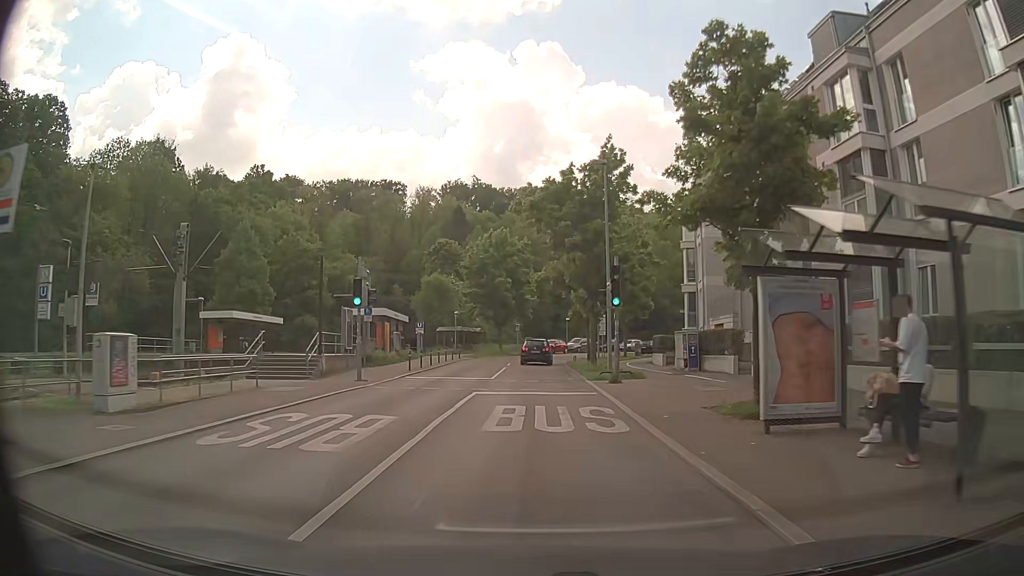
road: secondary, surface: asphalt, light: Day
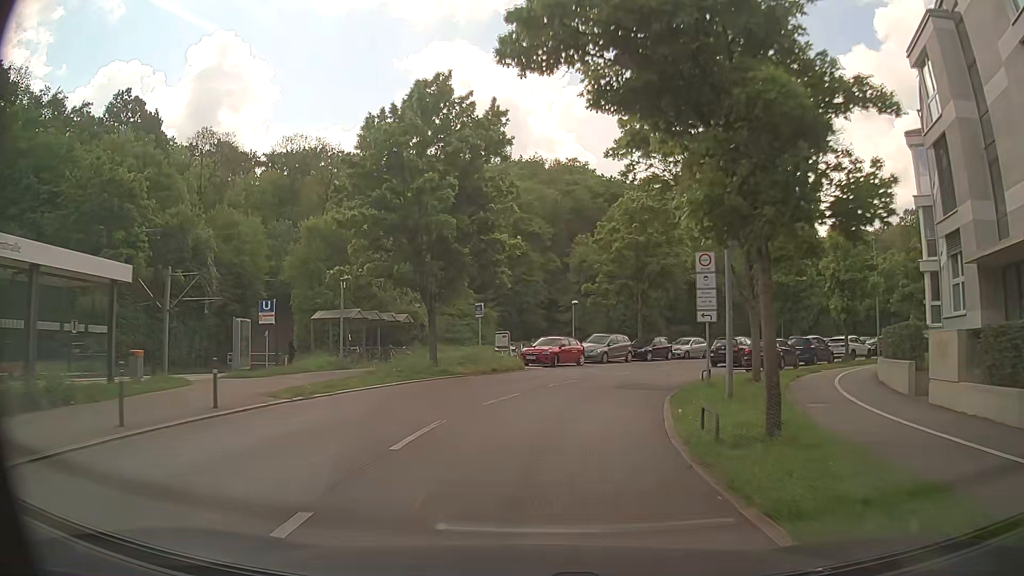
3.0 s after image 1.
(+0.8, +36.1) m; +3°
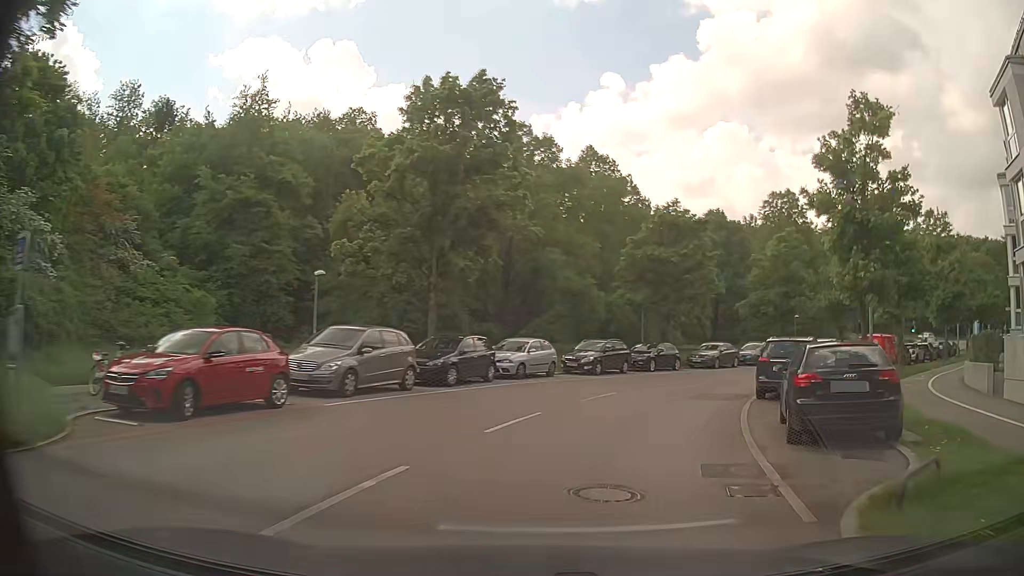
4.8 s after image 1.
(+2.4, +21.2) m; +17°
